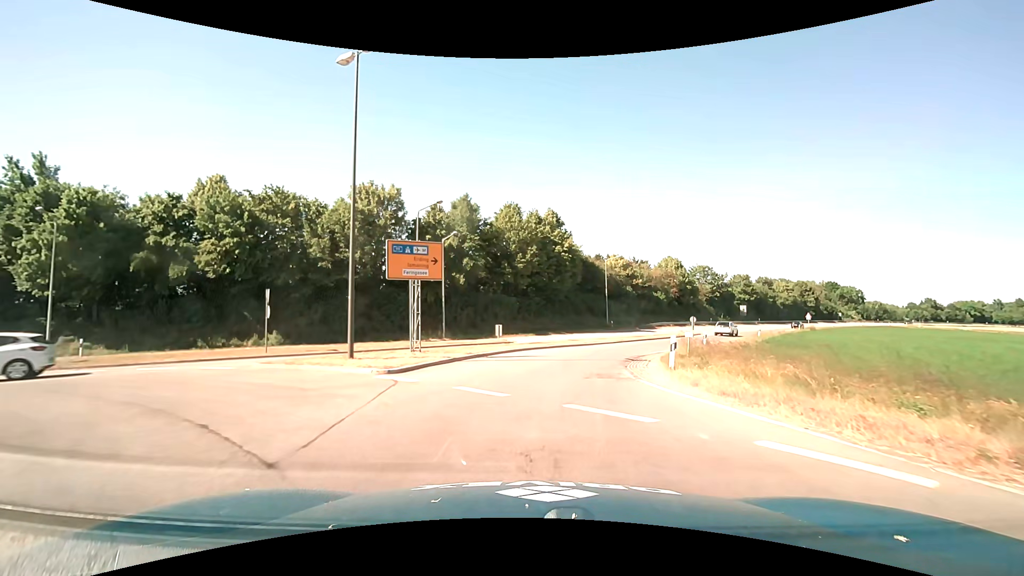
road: primary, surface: asphalt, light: Day
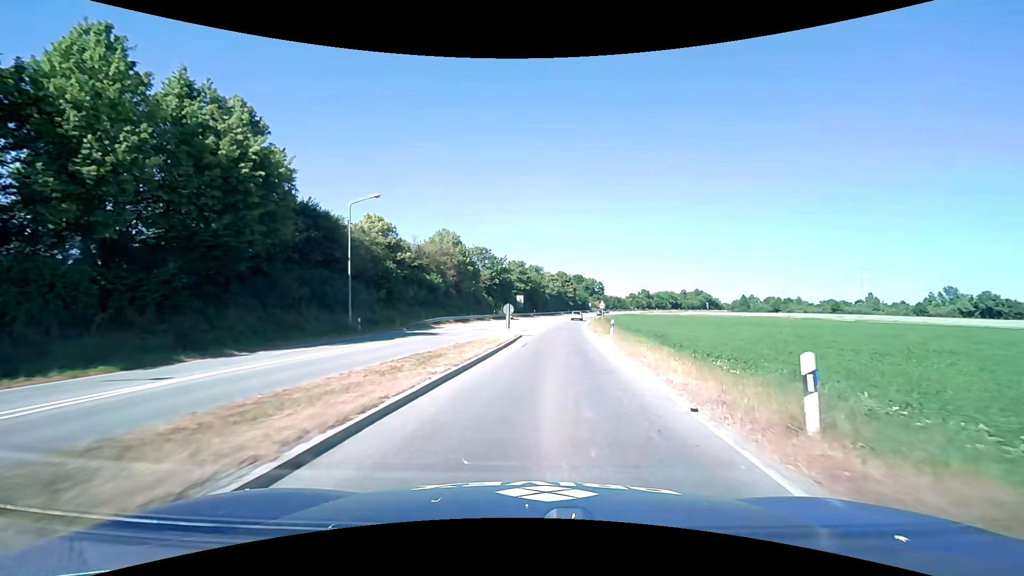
(+4.2, +27.3) m; +27°
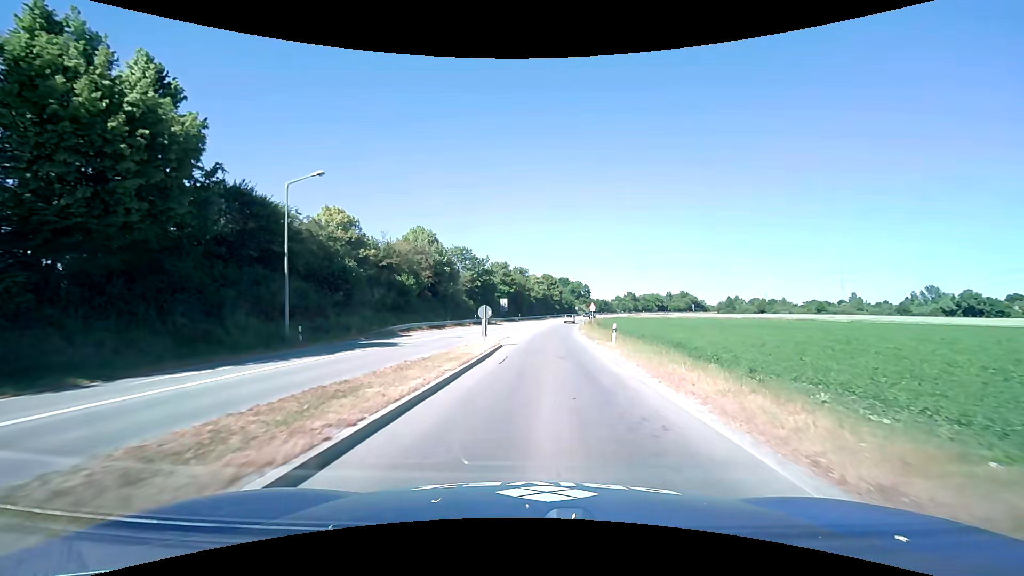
(+0.1, +5.9) m; +2°
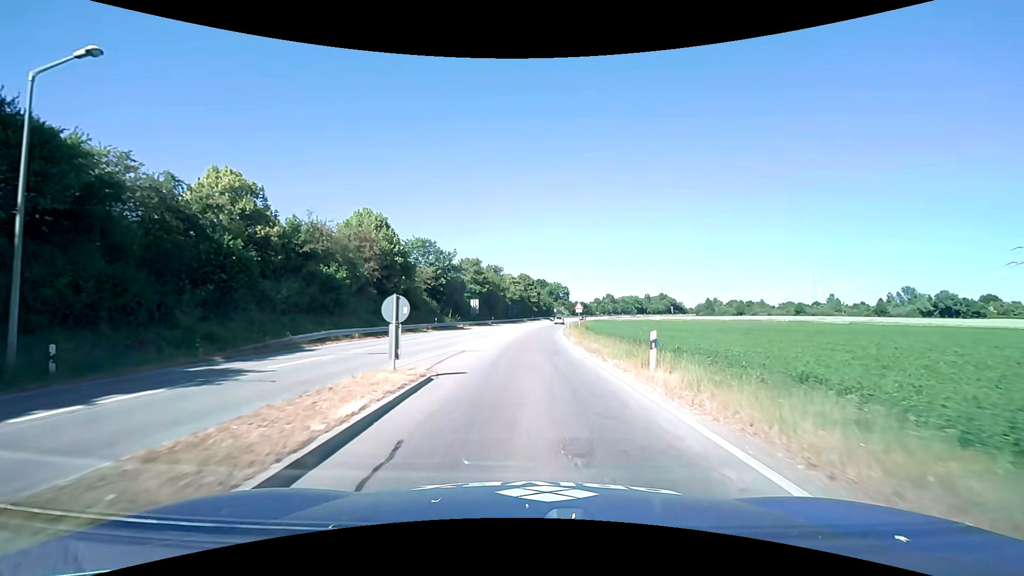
(+0.3, +11.6) m; +3°
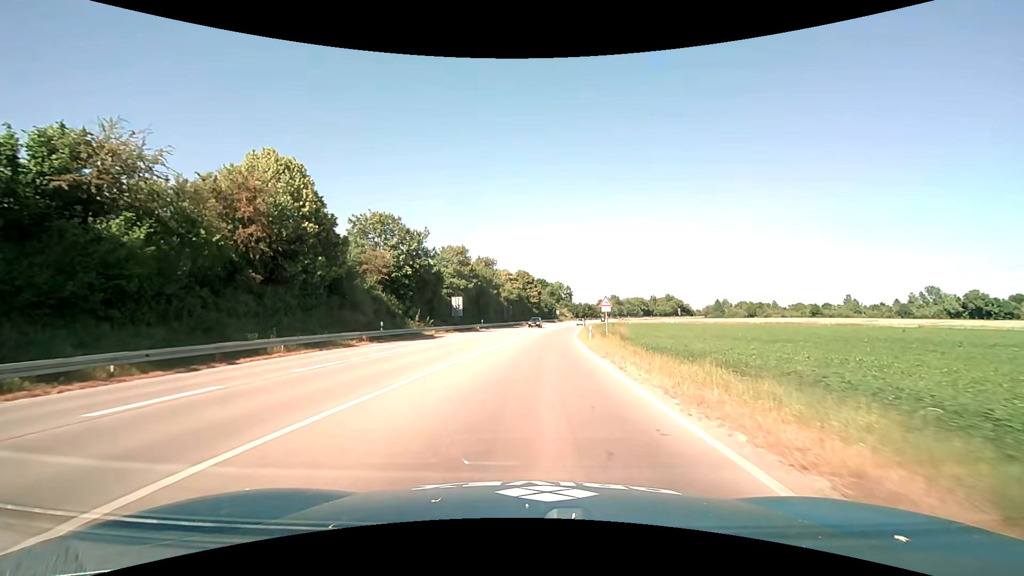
(-0.2, +19.2) m; 0°
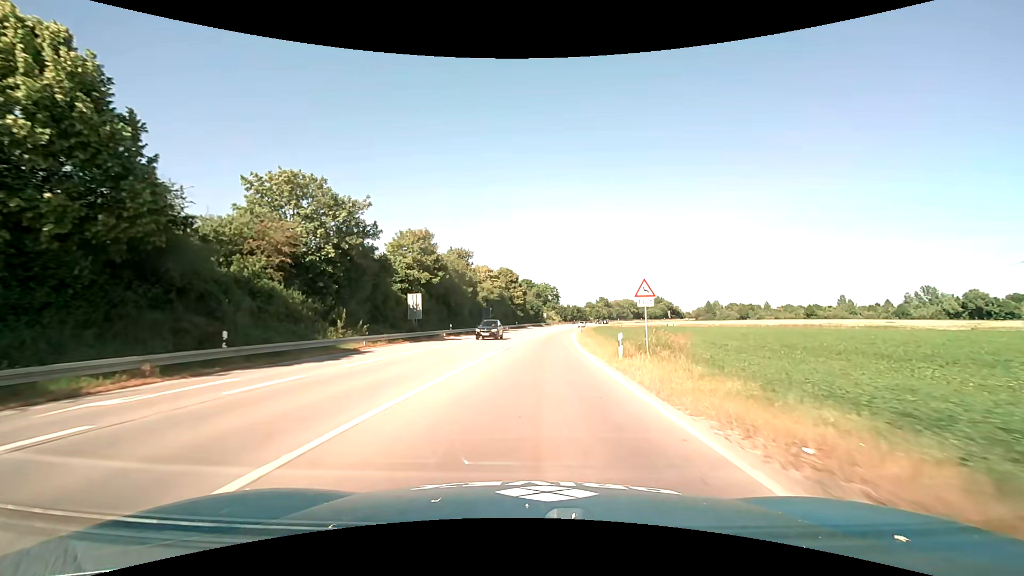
(+0.2, +15.6) m; +2°
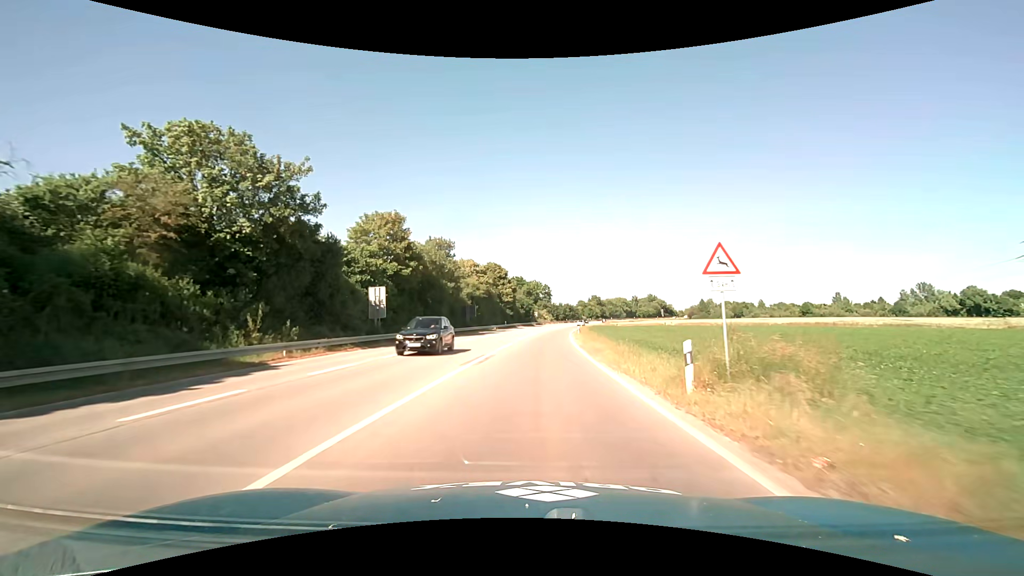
(0.0, +8.6) m; +1°
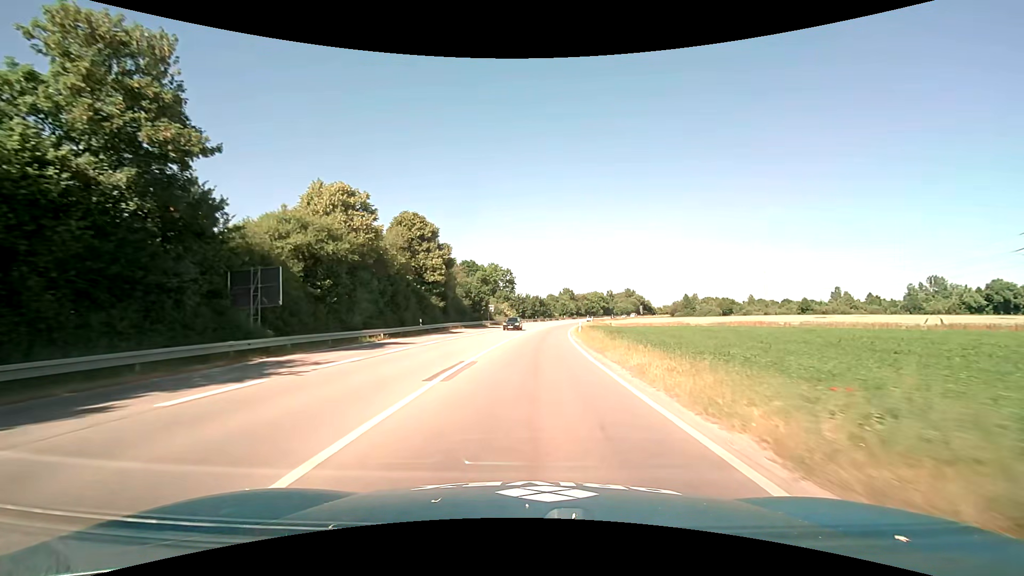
(+1.5, +47.2) m; +4°
(0, +10) (0, +20) (+1, +30) (+1, +40) (+2, +50) (+3, +60) (+4, +70) (+5, +80) (+7, +90) (+8, +100) m
